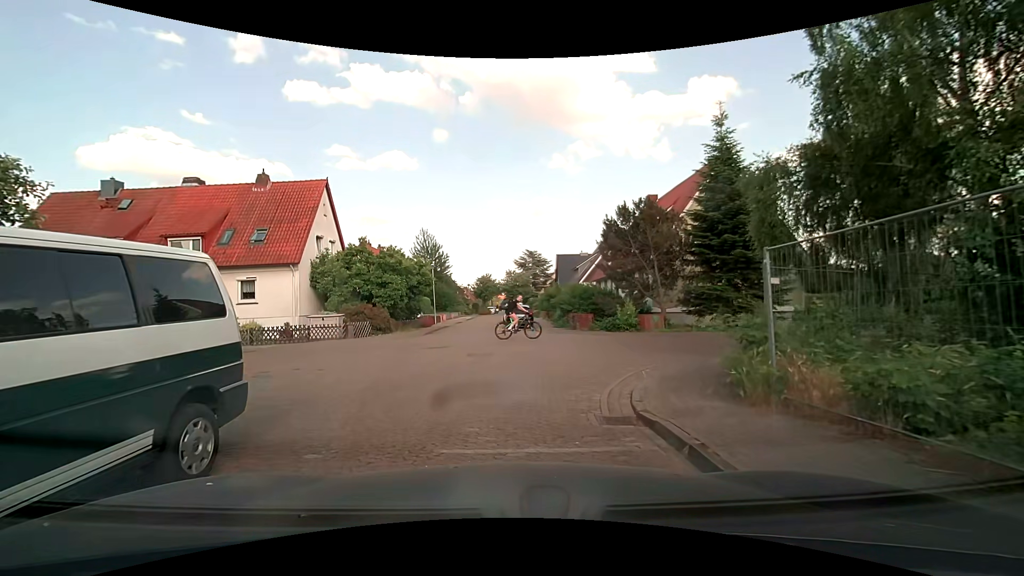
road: residential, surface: paving_stones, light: Day
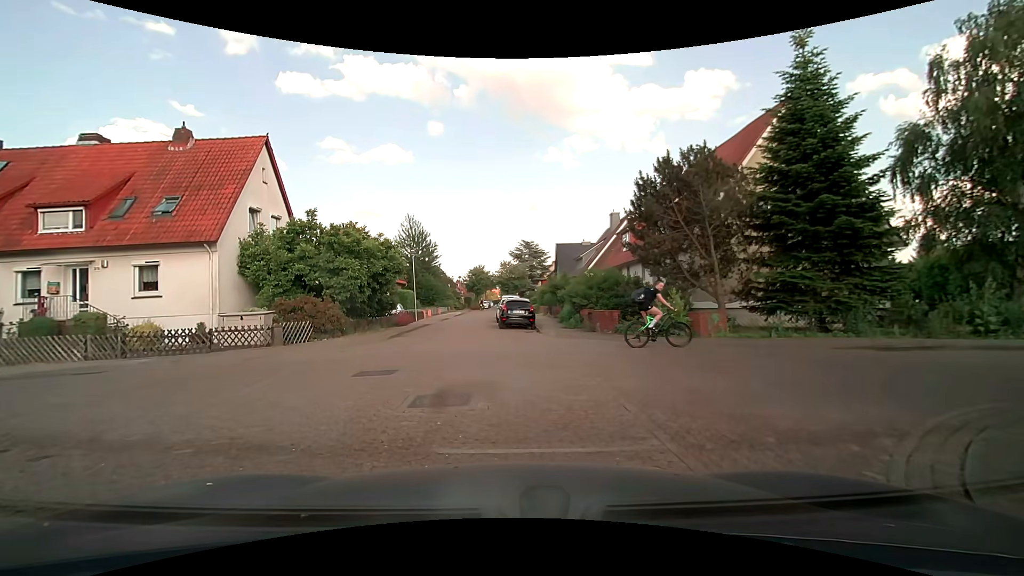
(0.0, +7.0) m; 0°
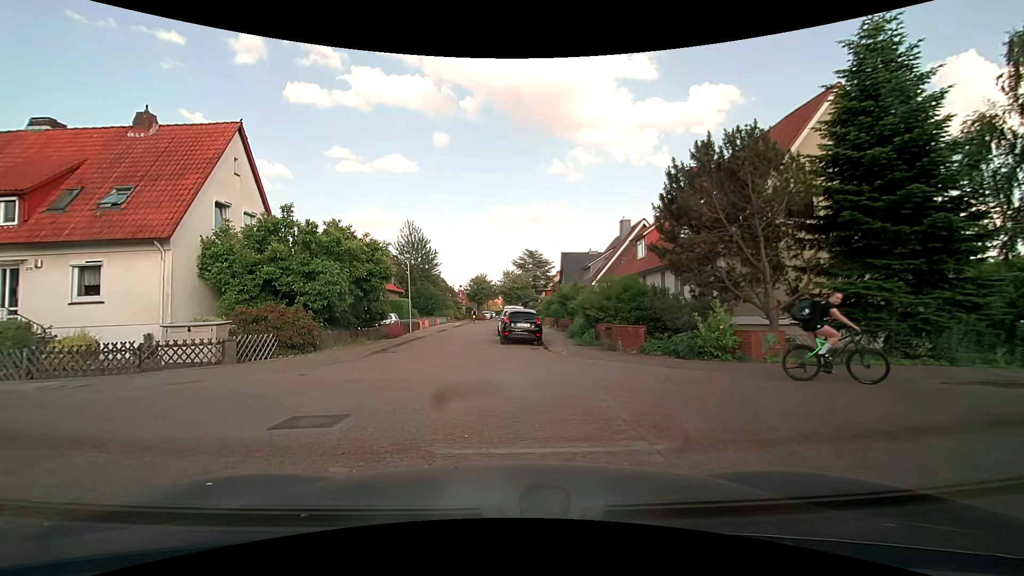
(0.0, +3.1) m; +1°
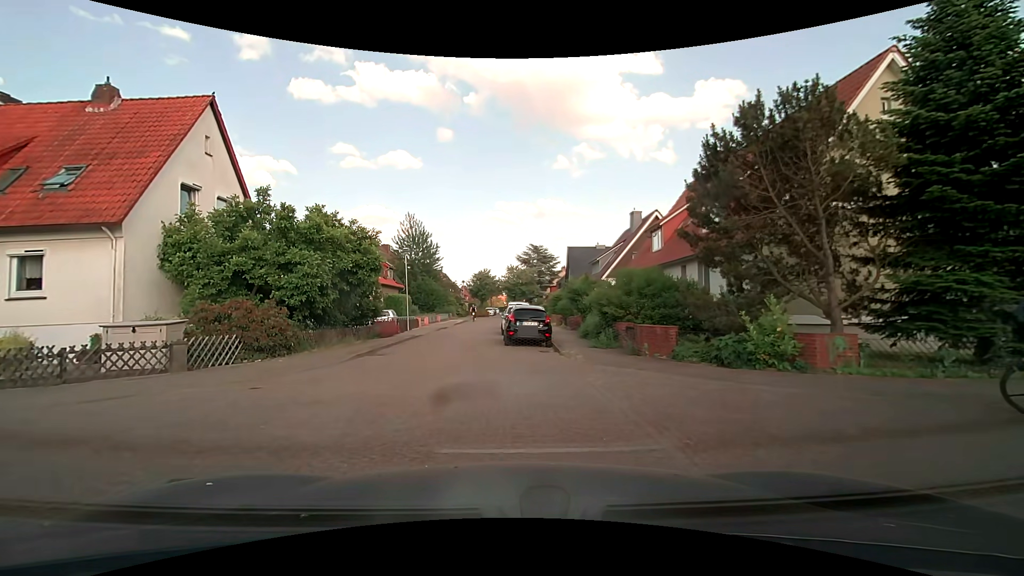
(-0.1, +2.4) m; -2°
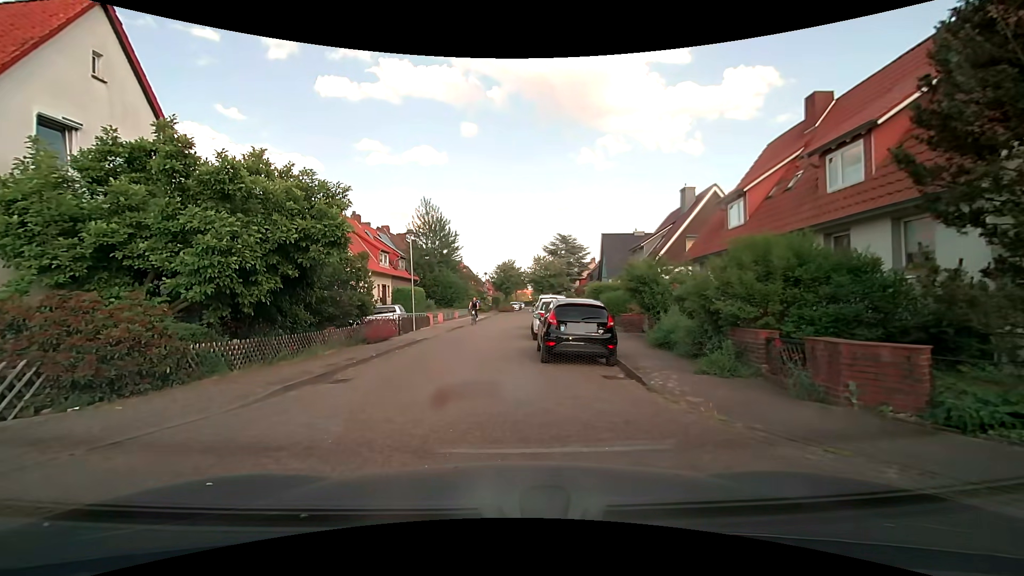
(-0.2, +6.7) m; -1°
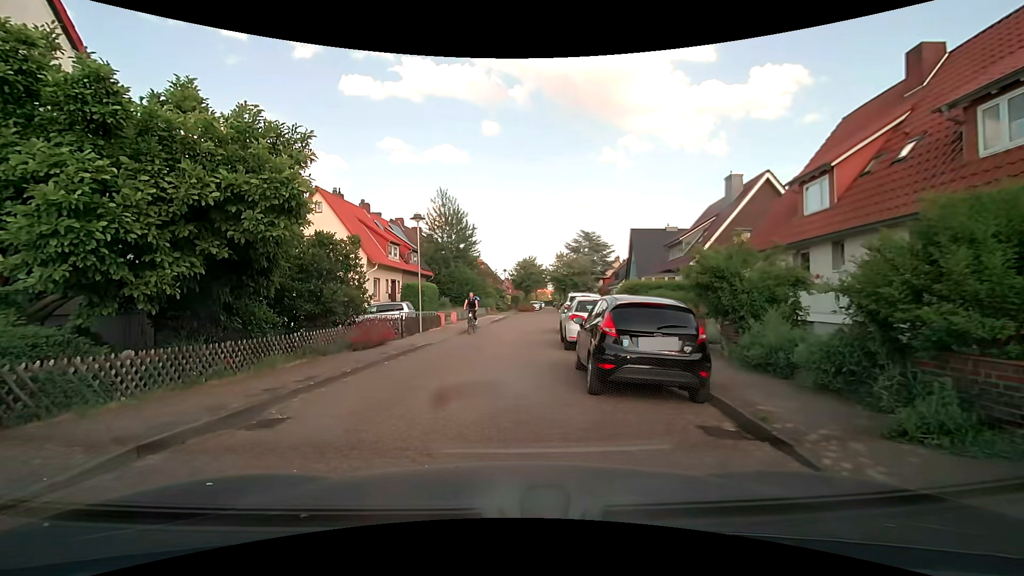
(-0.2, +3.9) m; -3°
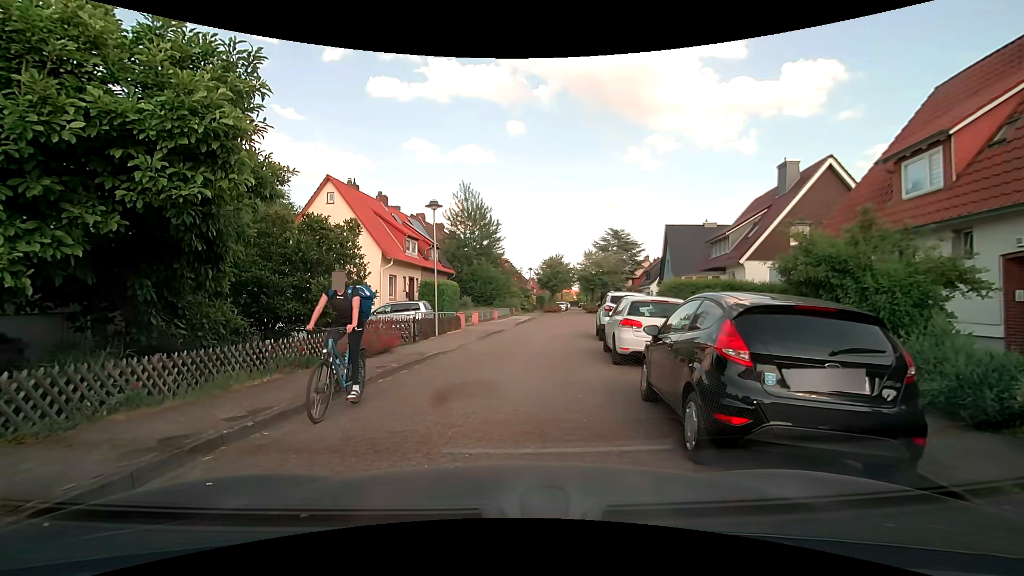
(-0.1, +2.8) m; -4°
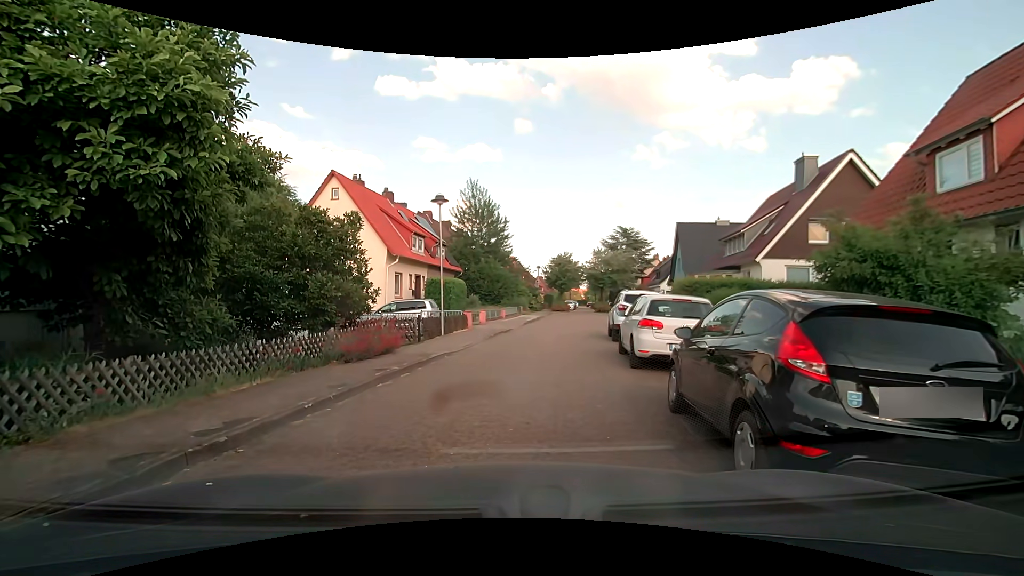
(0.0, +0.8) m; 0°
